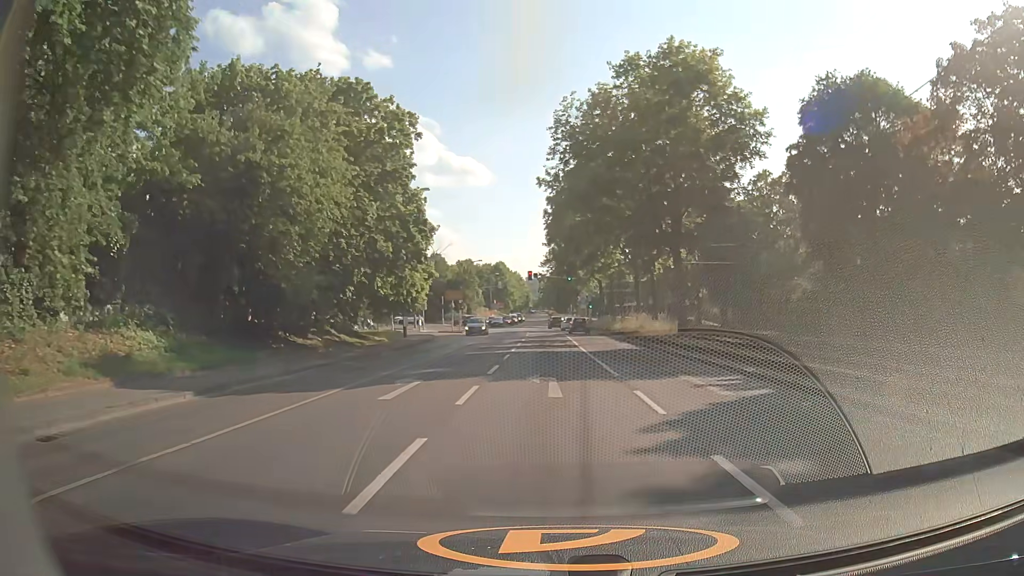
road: secondary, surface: asphalt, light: Day
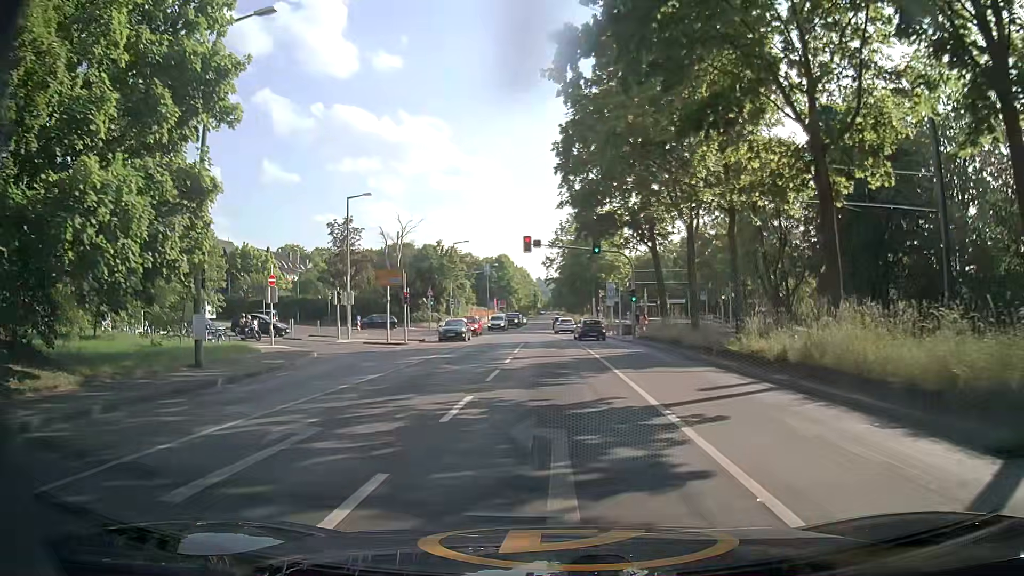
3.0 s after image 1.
(0.0, +31.4) m; 0°
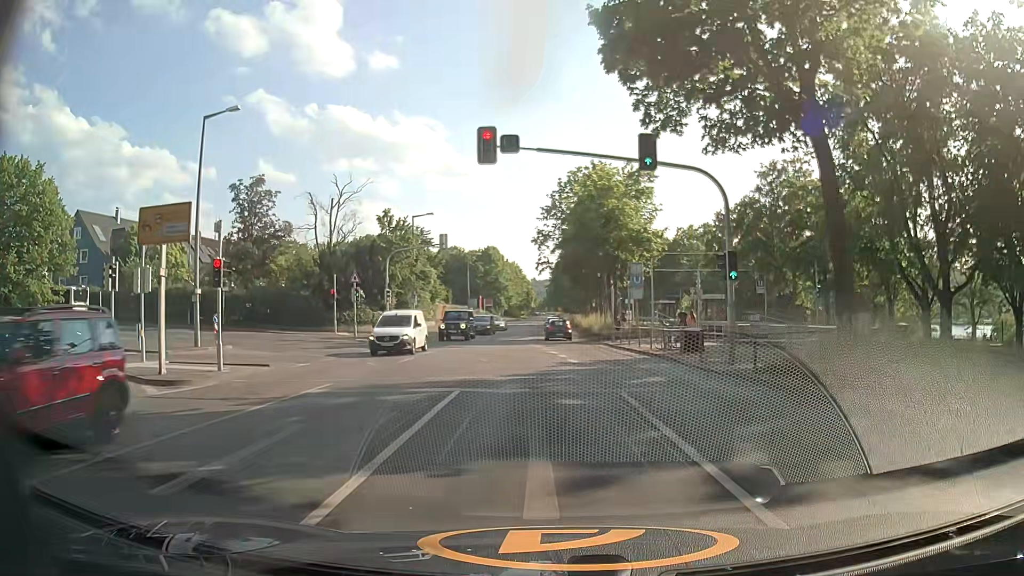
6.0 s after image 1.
(+0.1, +23.7) m; -1°
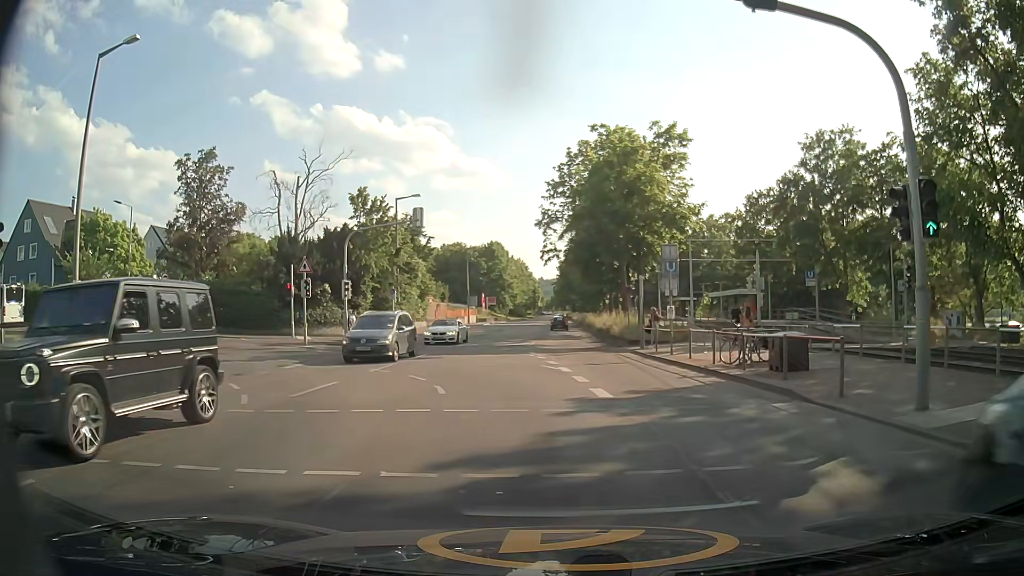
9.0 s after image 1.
(+0.1, +9.3) m; -2°
(0, +10) (-2, +20) (-8, +27) (-17, +32) (-27, +33) (-37, +34) (-47, +35) (-57, +36) (-67, +37) (-77, +38) m
